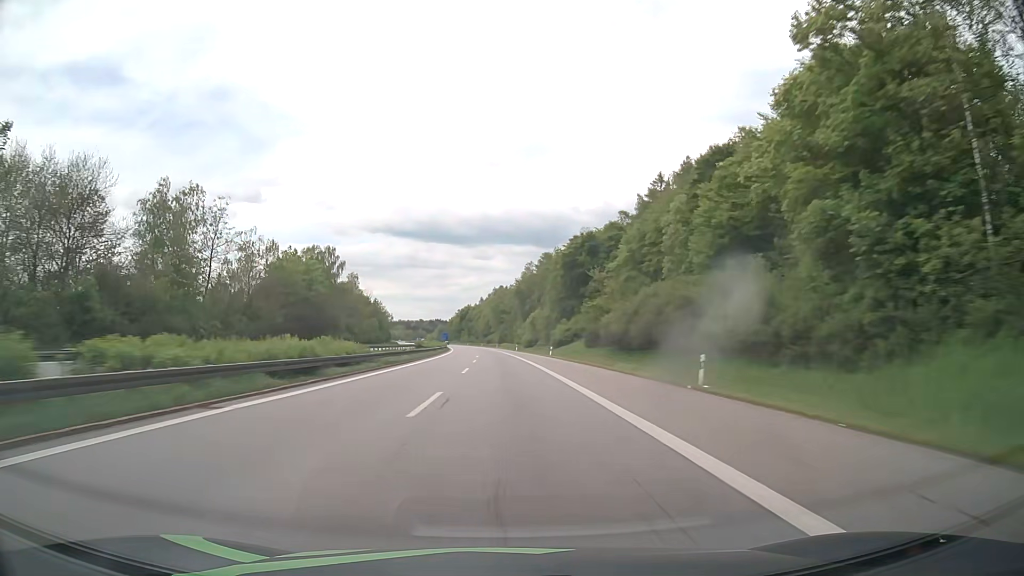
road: motorway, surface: asphalt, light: Day
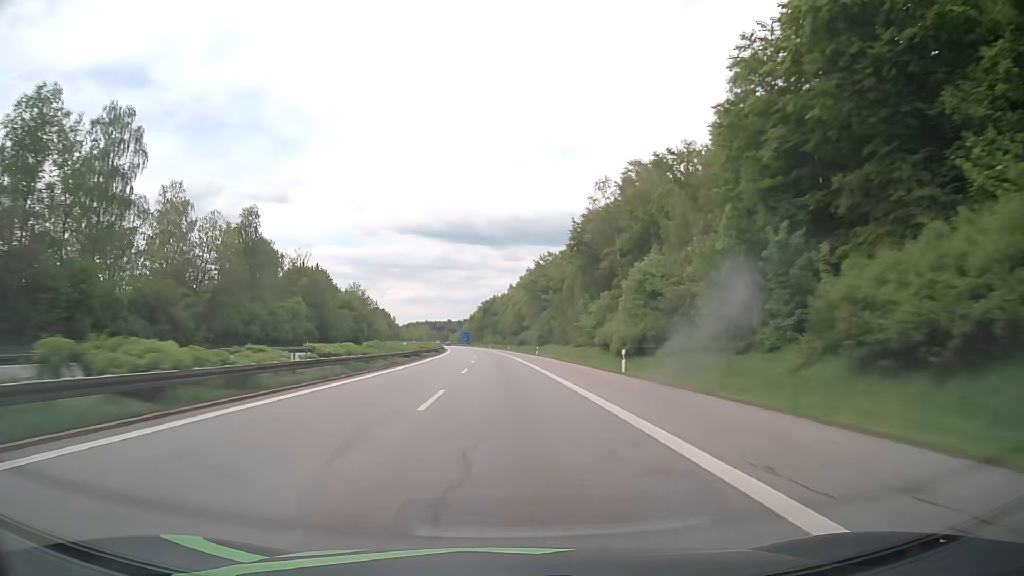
(-2.2, +89.0) m; -3°
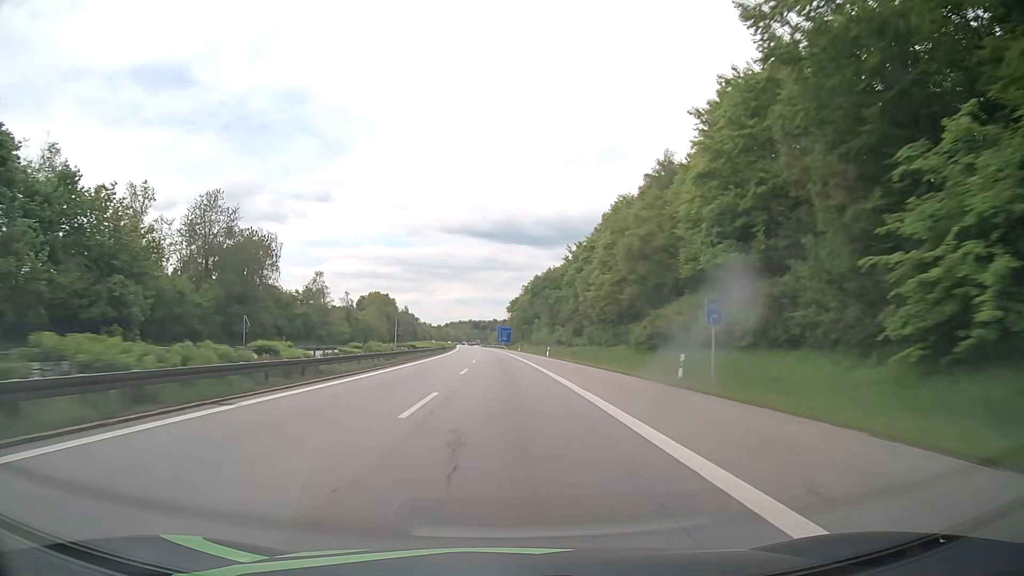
(-3.5, +111.2) m; -4°
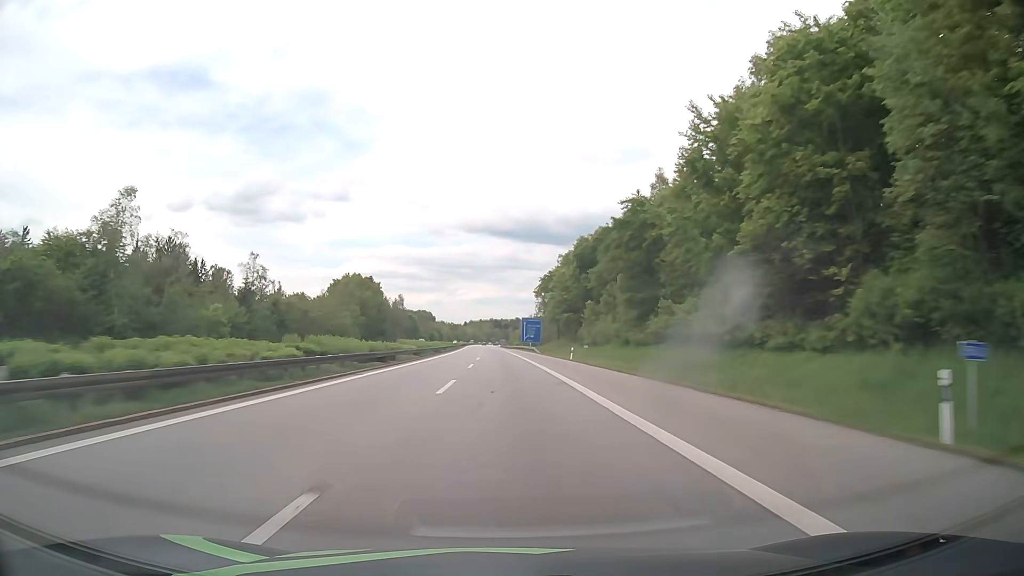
(-1.1, +66.7) m; -2°
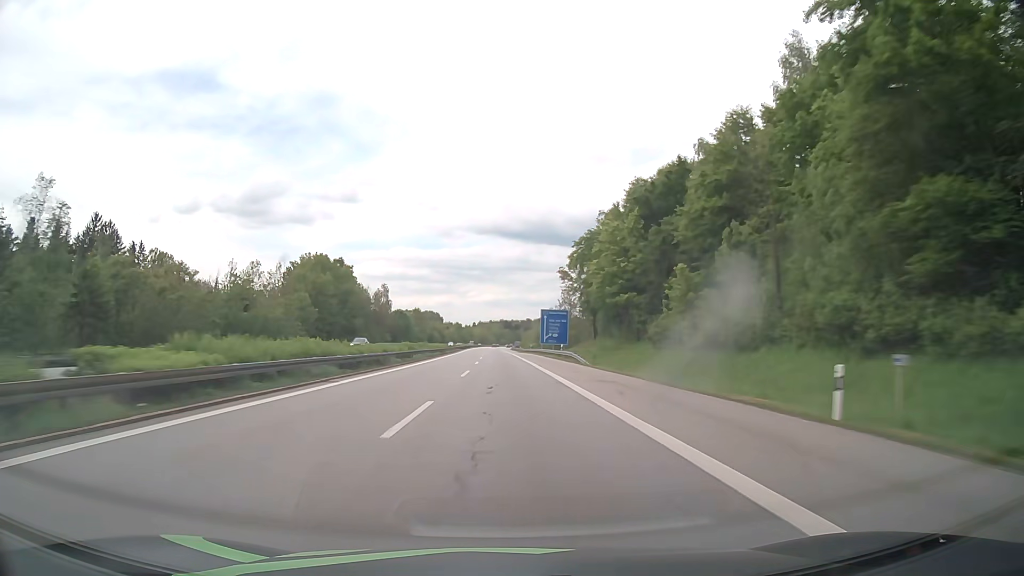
(-0.4, +44.5) m; -1°
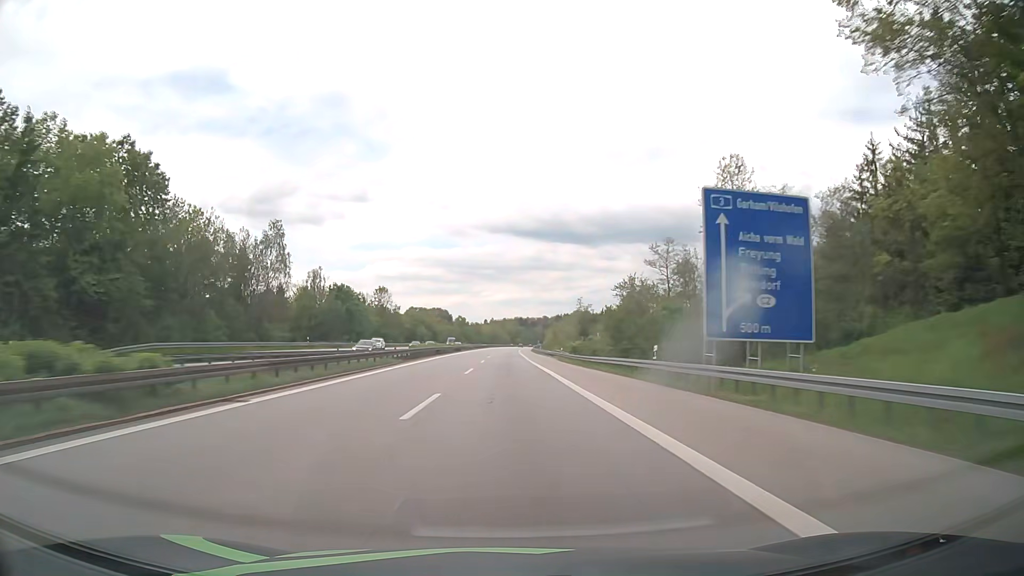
(-1.1, +88.9) m; -1°
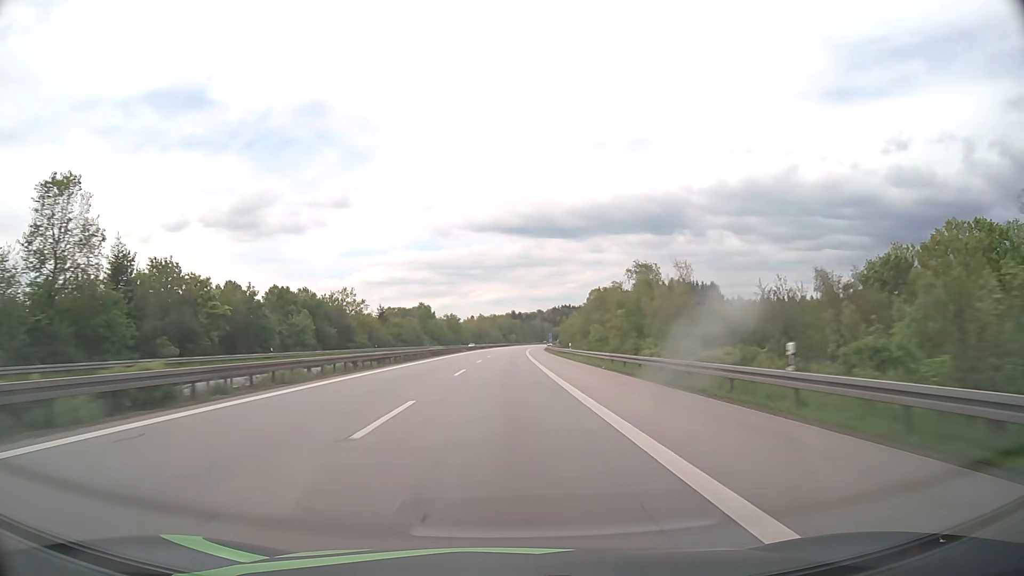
(+0.6, +111.2) m; +1°
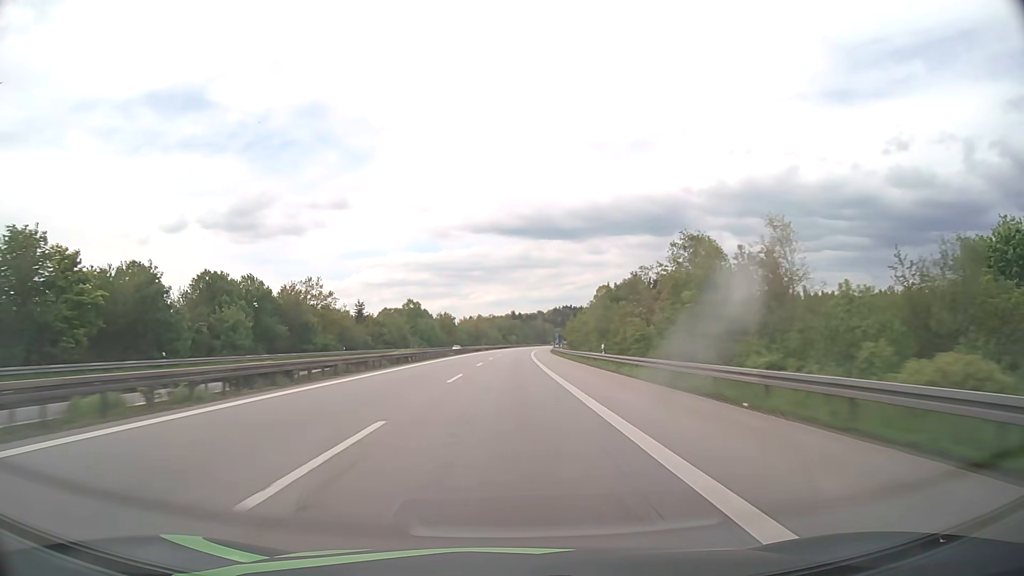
(0.0, +22.2) m; 0°
(0, +10) (0, +20) (0, +30) (0, +40) (0, +50) (0, +60) (+1, +70) (+1, +80) (+1, +90) (+2, +100) m
